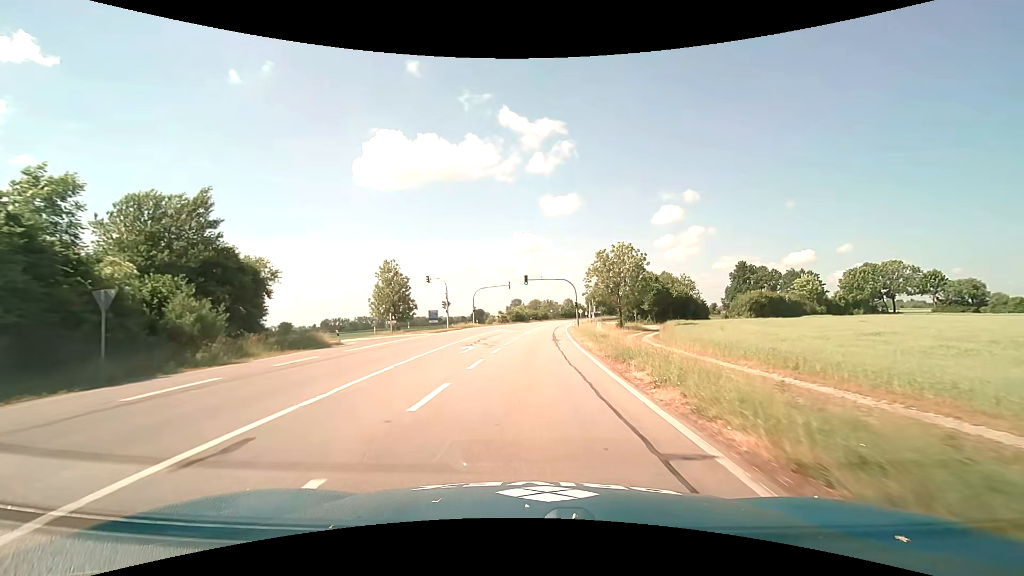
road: primary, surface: asphalt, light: Day
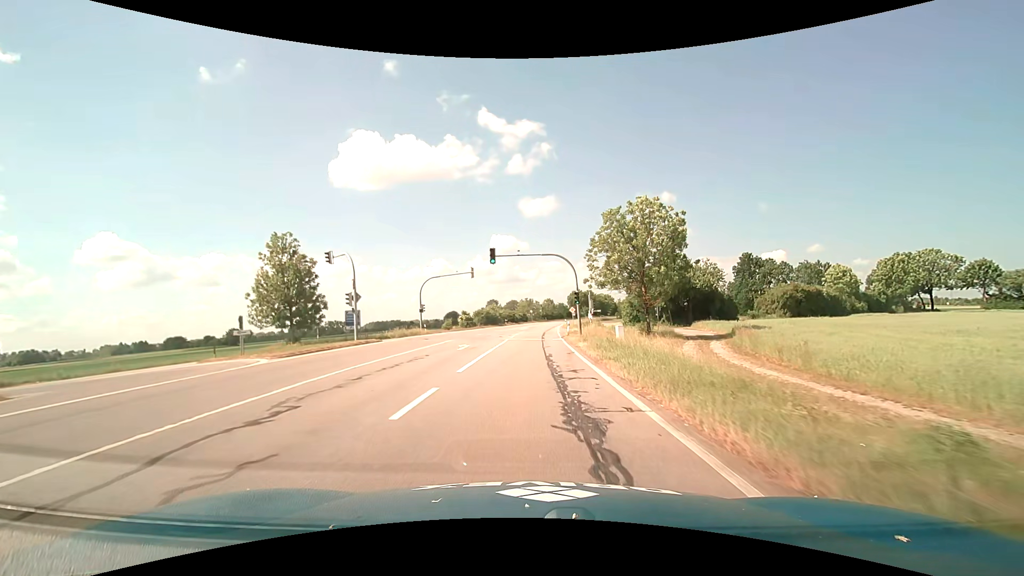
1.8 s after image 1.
(+0.5, +24.4) m; +3°
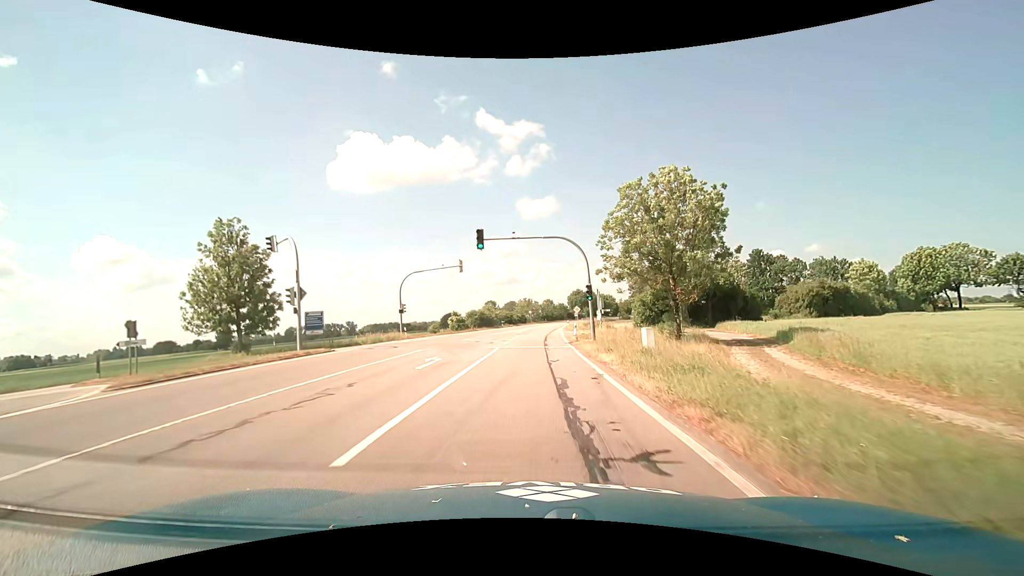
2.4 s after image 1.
(0.0, +8.0) m; 0°
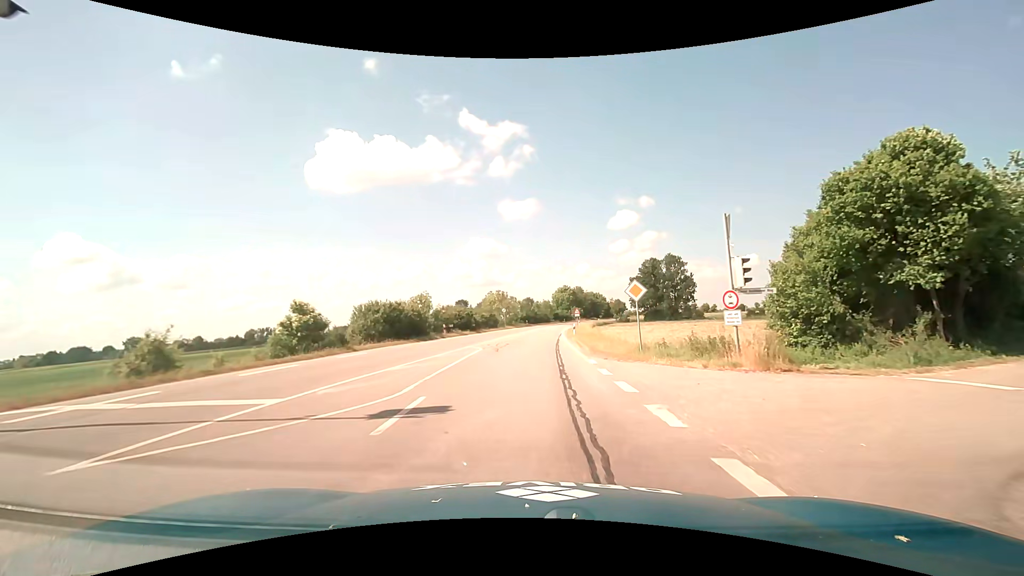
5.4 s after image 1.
(+0.7, +39.8) m; +3°
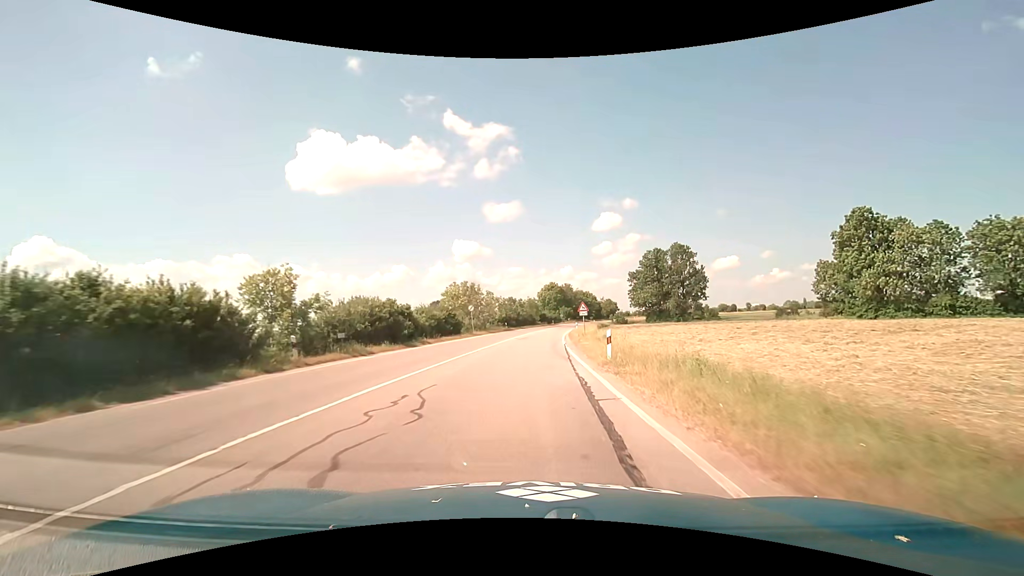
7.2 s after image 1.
(+0.4, +24.0) m; +2°
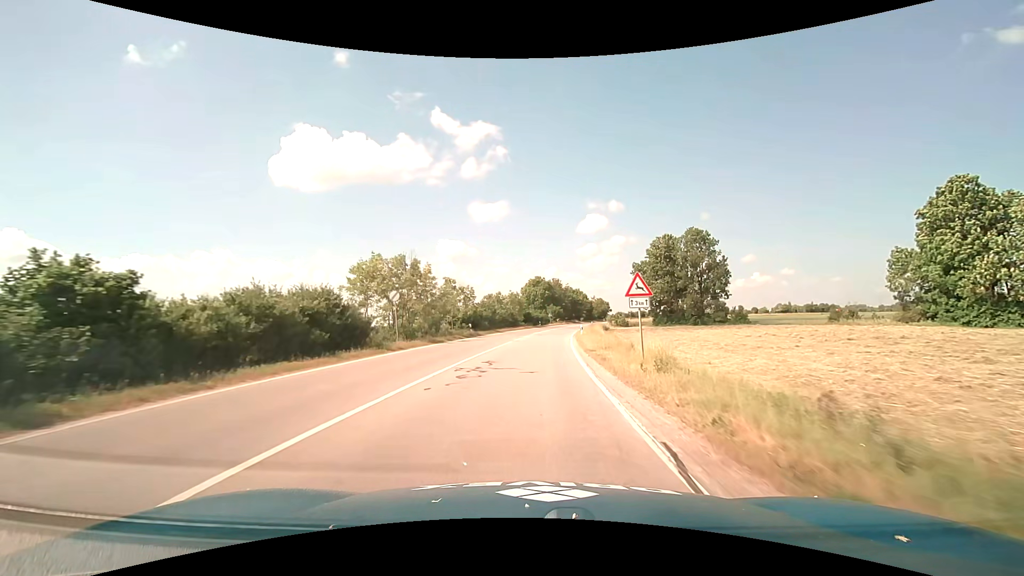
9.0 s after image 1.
(+0.4, +24.6) m; +2°
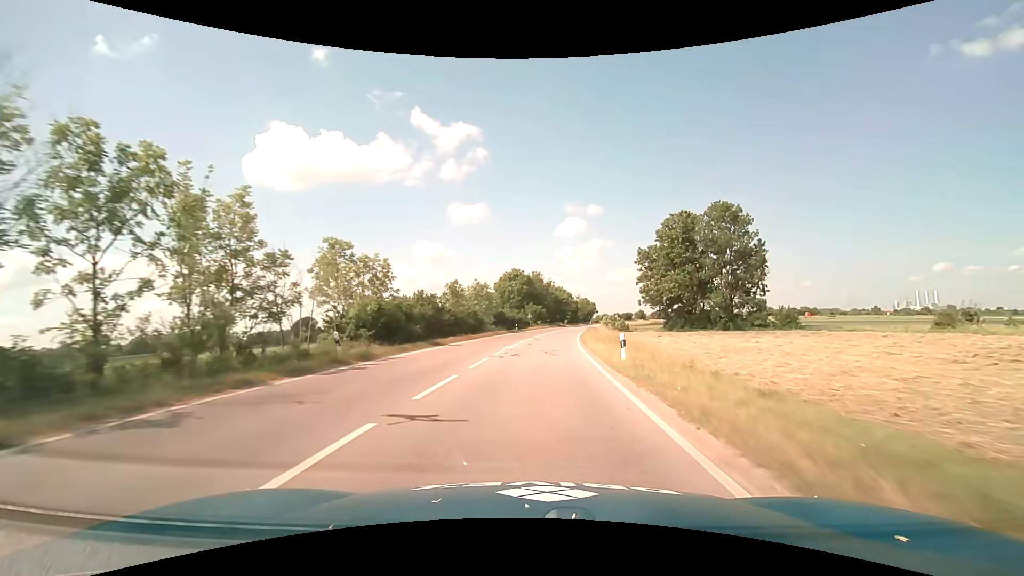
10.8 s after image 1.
(+0.5, +26.2) m; +2°
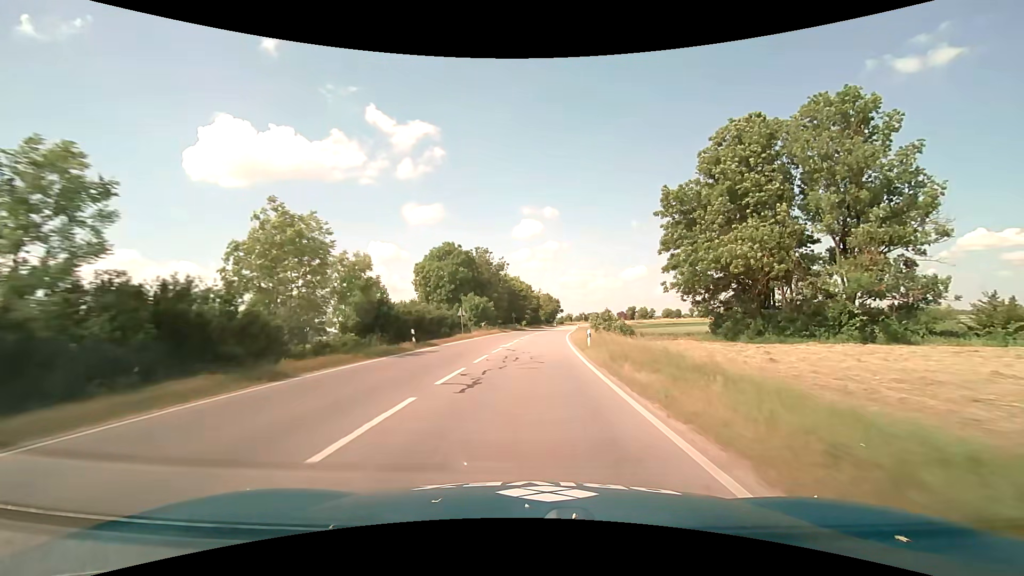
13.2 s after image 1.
(+2.0, +39.8) m; +5°
(0, +10) (0, +20) (+1, +30) (+1, +40) (+2, +50) (+3, +60) (+4, +70) (+5, +80) (+6, +90) (+8, +100) m
